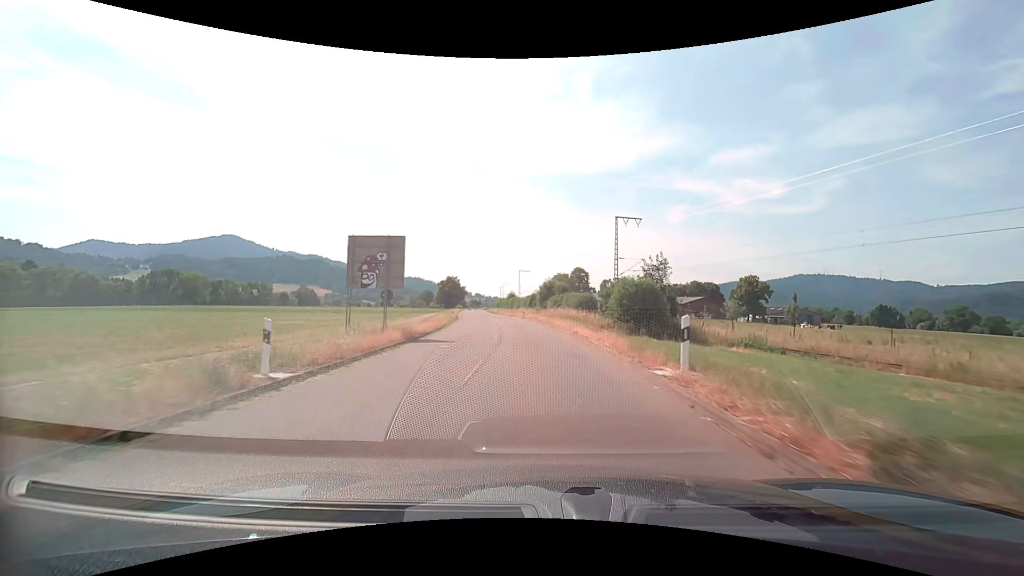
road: tertiary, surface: asphalt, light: Day
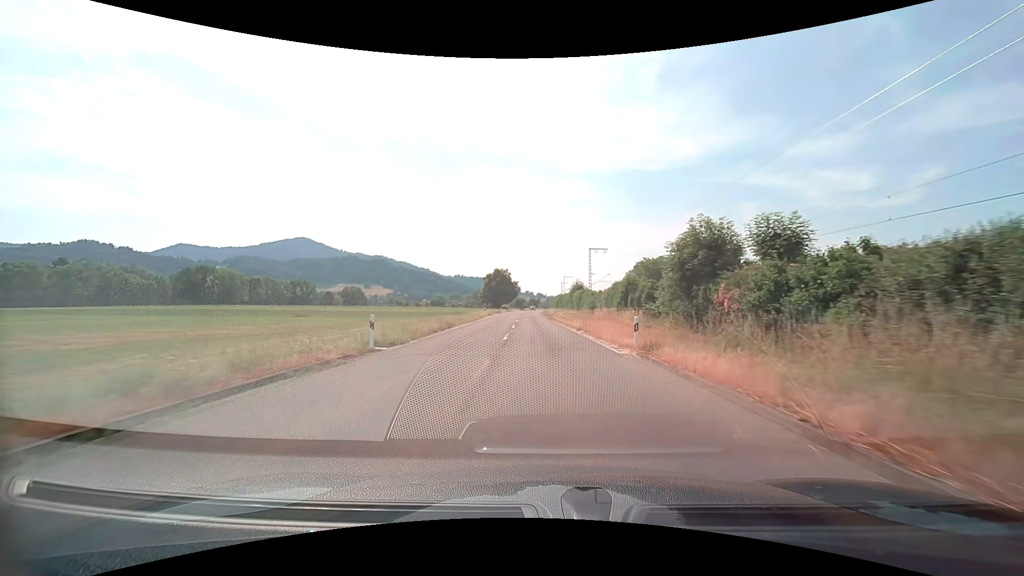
(-3.3, +44.4) m; -7°
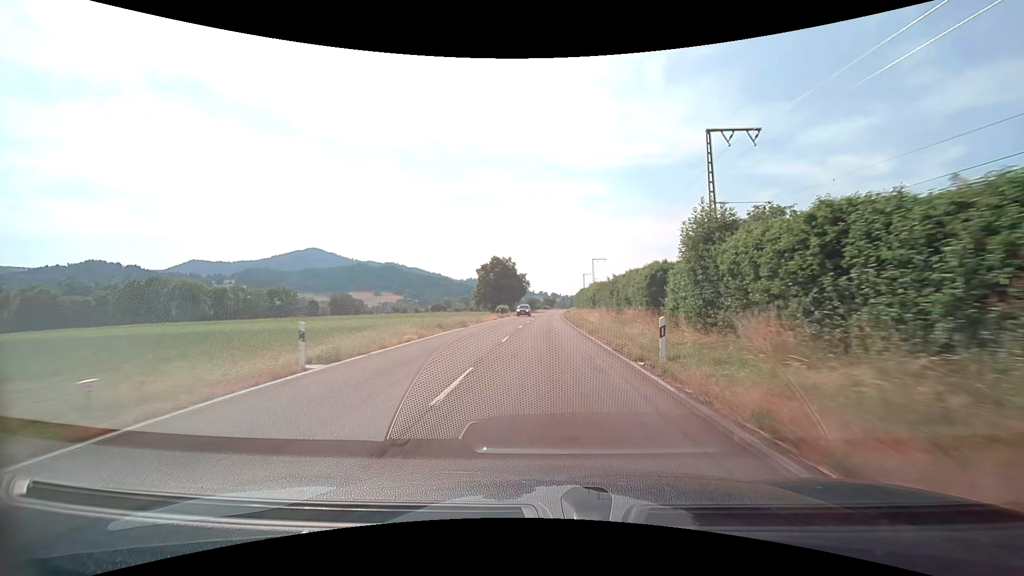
(-1.2, +49.5) m; -2°
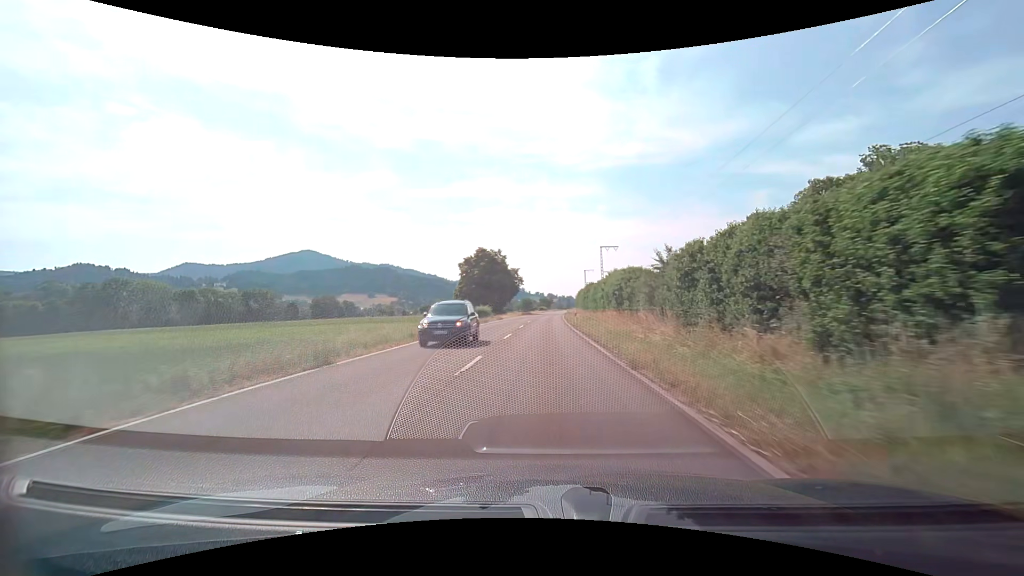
(+0.1, +20.8) m; 0°
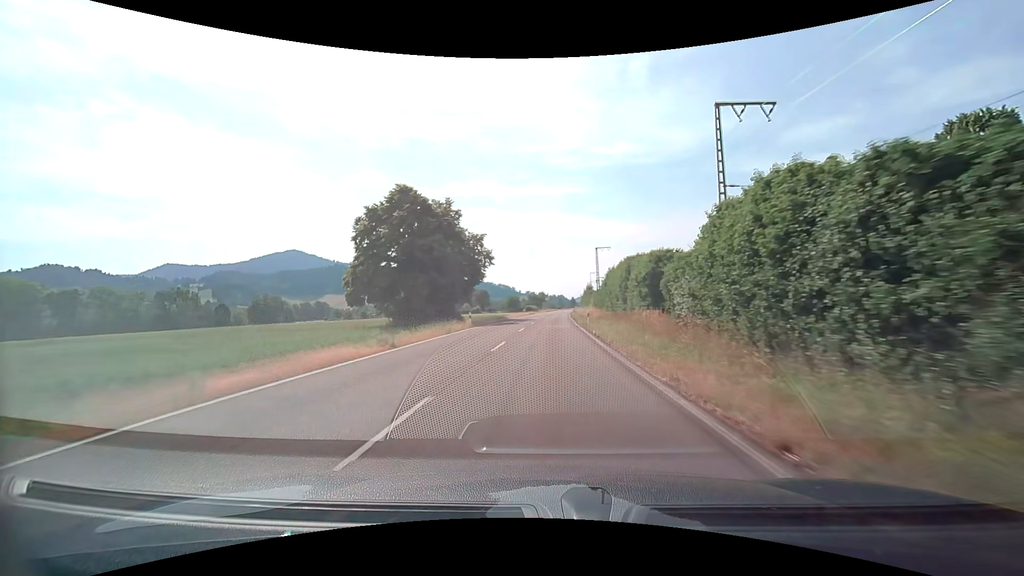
(+0.3, +54.4) m; +1°
